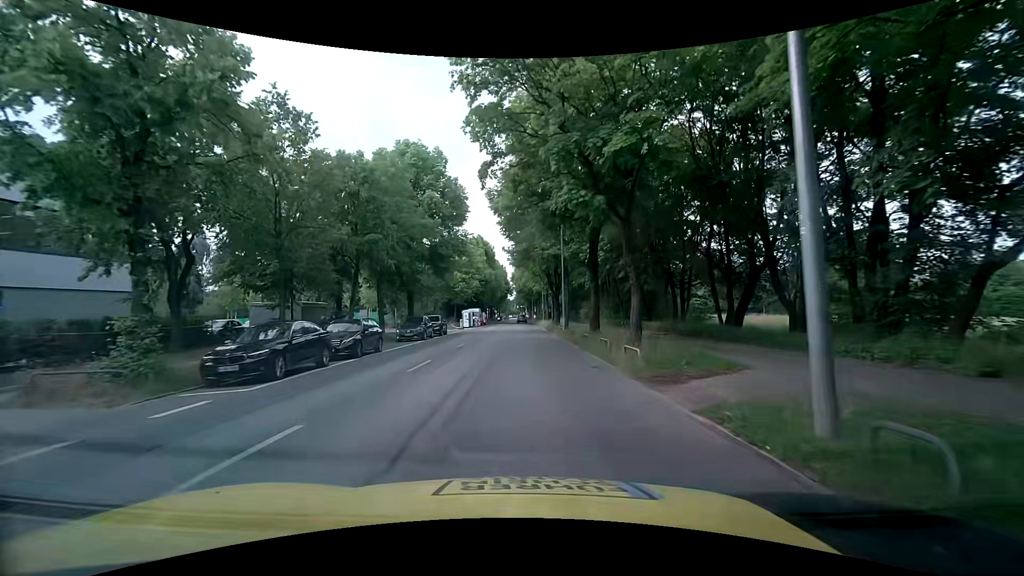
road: secondary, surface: asphalt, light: Day
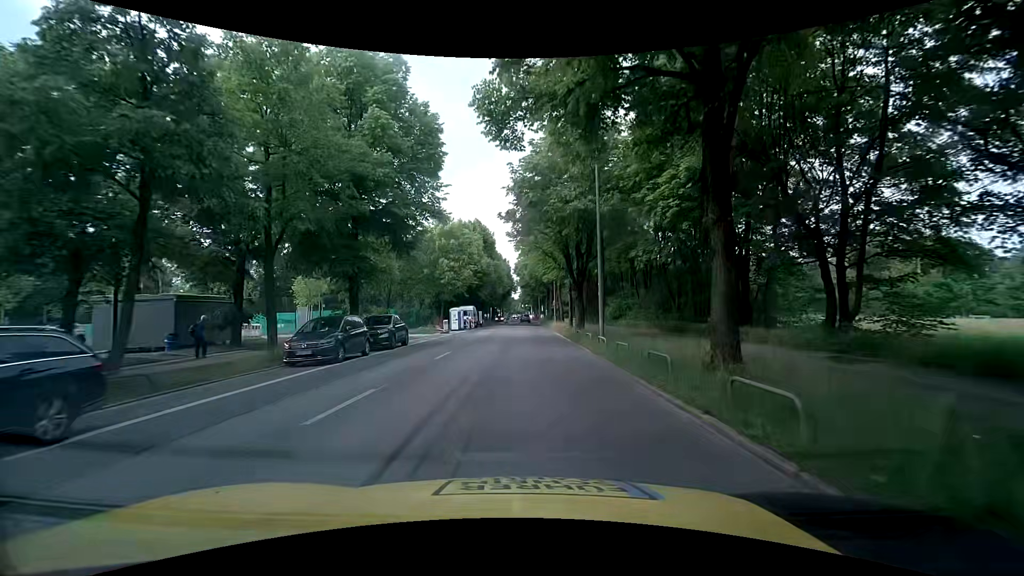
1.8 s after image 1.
(+0.2, +15.0) m; 0°
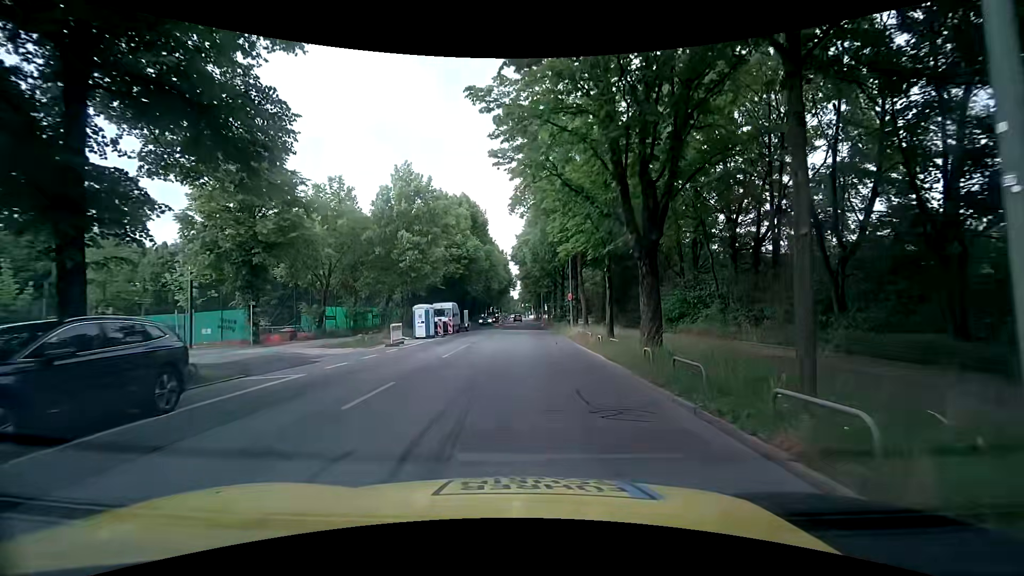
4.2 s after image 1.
(-0.1, +16.8) m; -1°
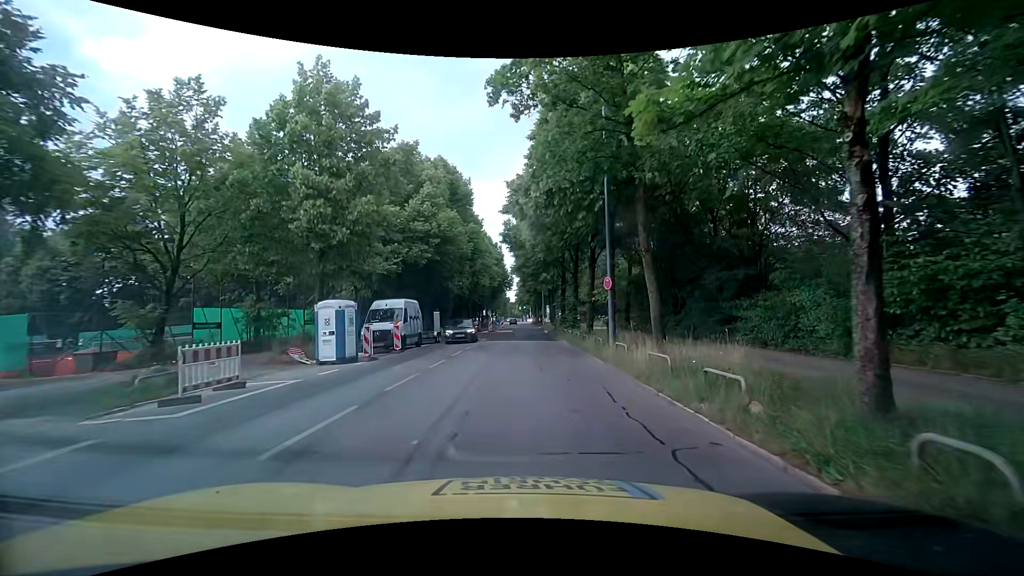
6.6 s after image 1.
(+0.2, +15.8) m; -1°
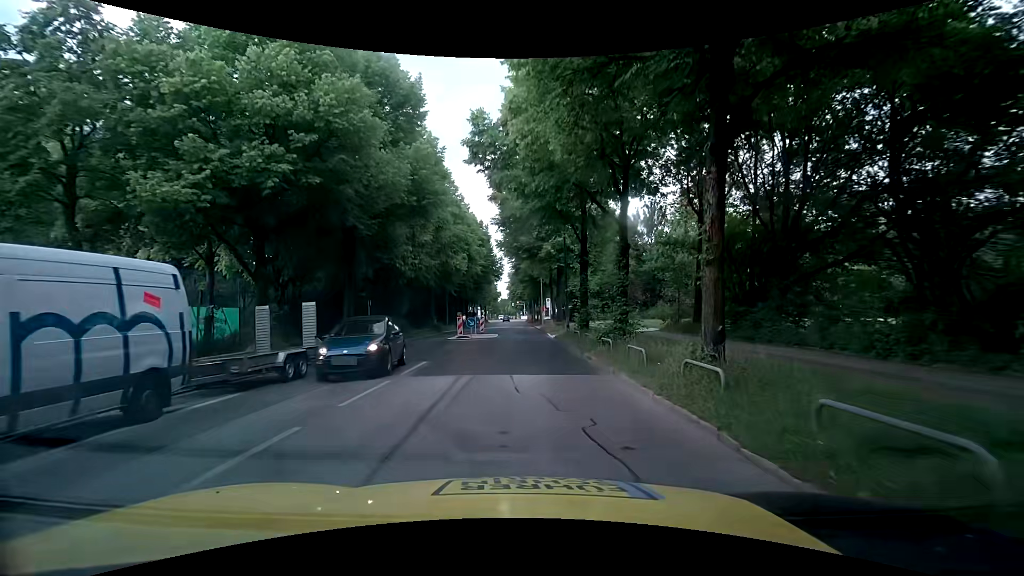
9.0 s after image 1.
(+0.9, +19.8) m; +3°
(0, +10) (0, +20) (0, +30) (0, +40) (0, +50) (0, +60) (0, +70) (0, +80) (0, +90) (0, +100) m
